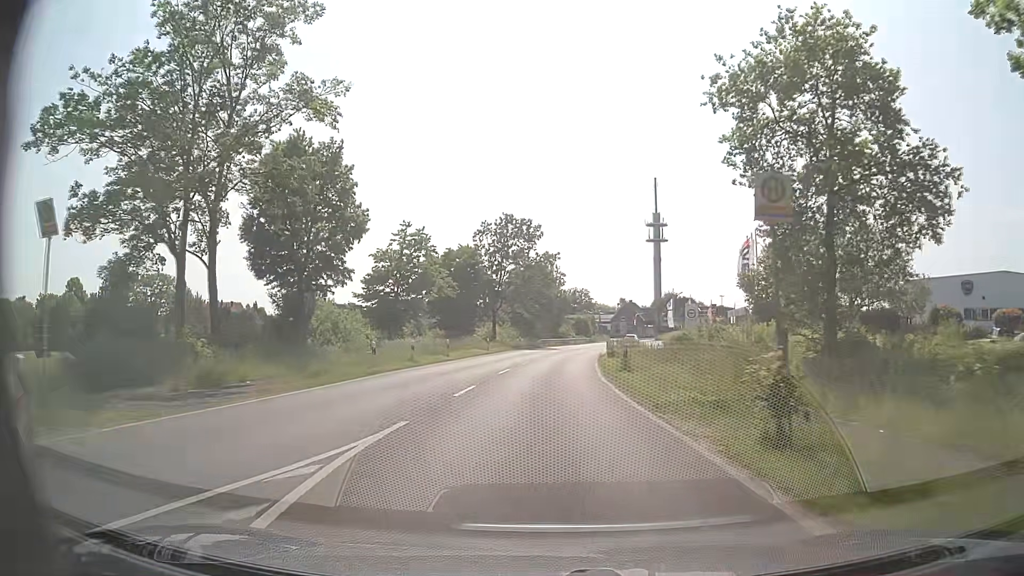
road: secondary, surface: asphalt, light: Day
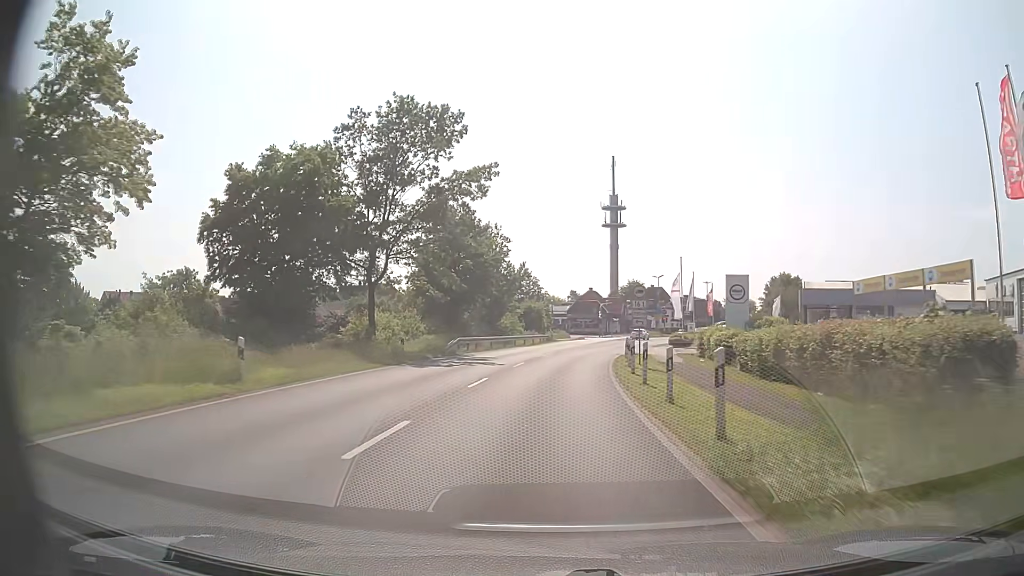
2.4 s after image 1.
(+1.0, +35.2) m; +5°
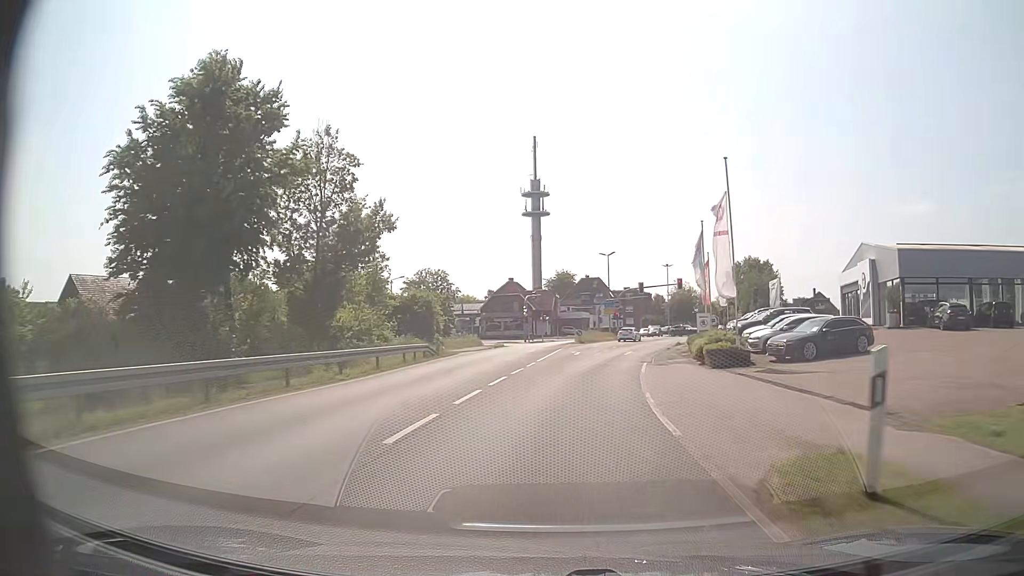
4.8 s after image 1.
(+1.7, +34.7) m; +7°
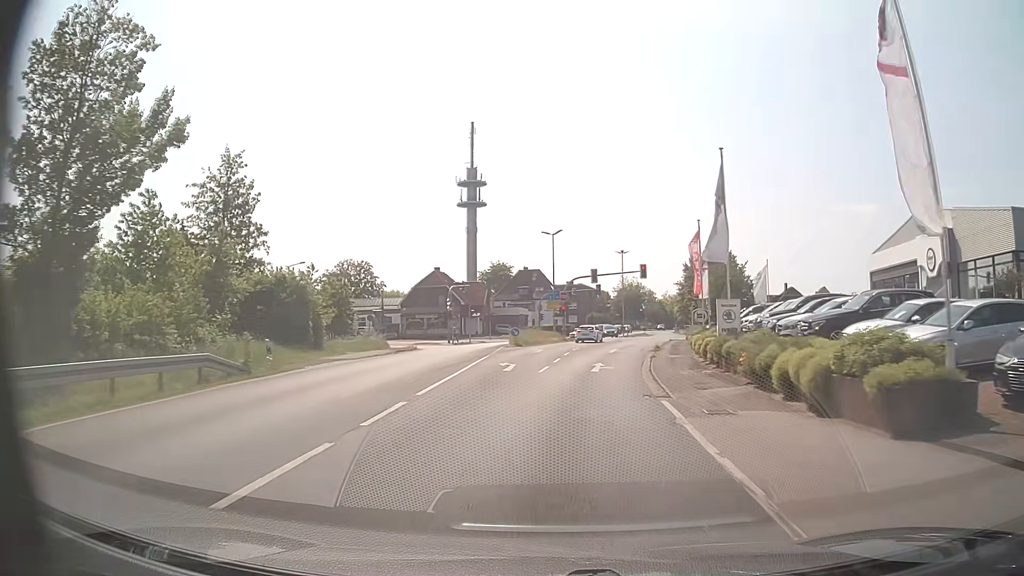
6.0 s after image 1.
(+0.6, +16.7) m; +4°
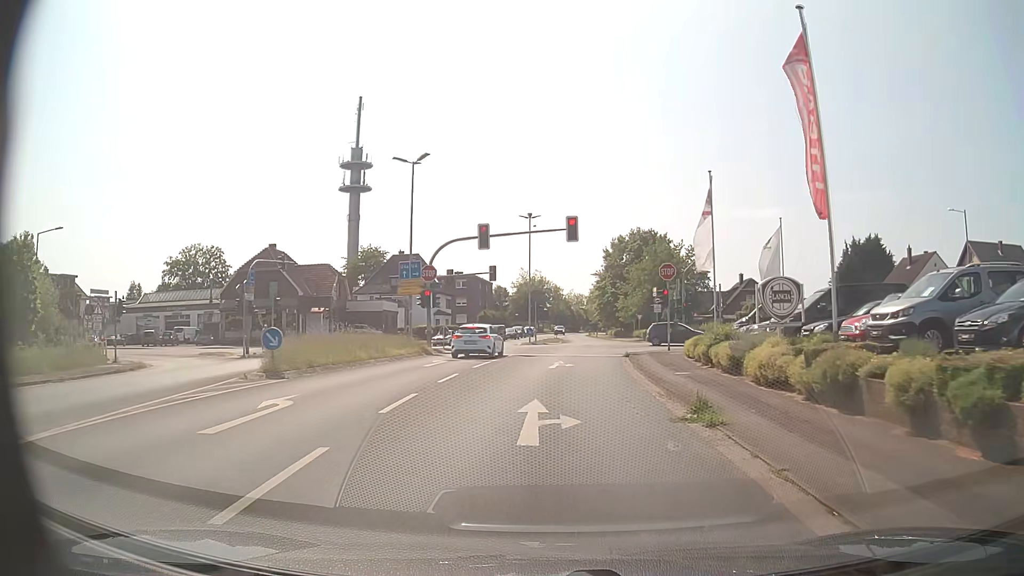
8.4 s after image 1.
(+2.3, +28.2) m; +9°
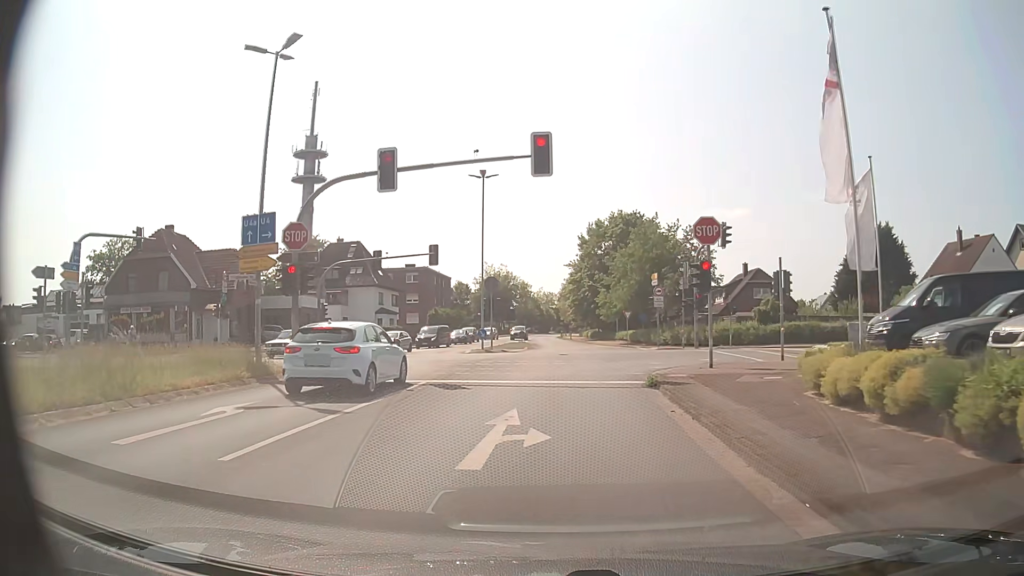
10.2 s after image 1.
(+0.5, +15.3) m; +2°
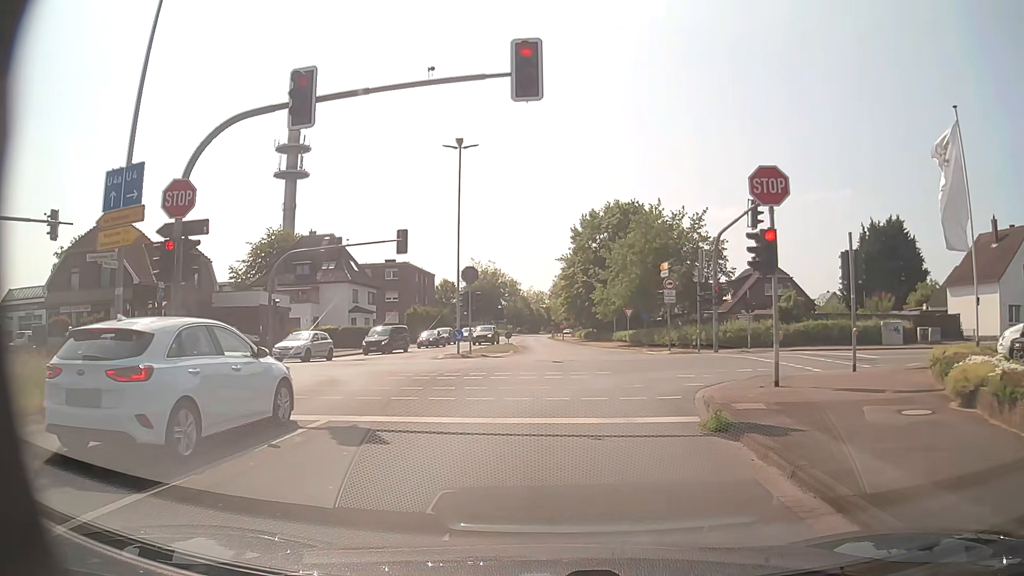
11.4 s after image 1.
(+0.1, +6.6) m; +1°
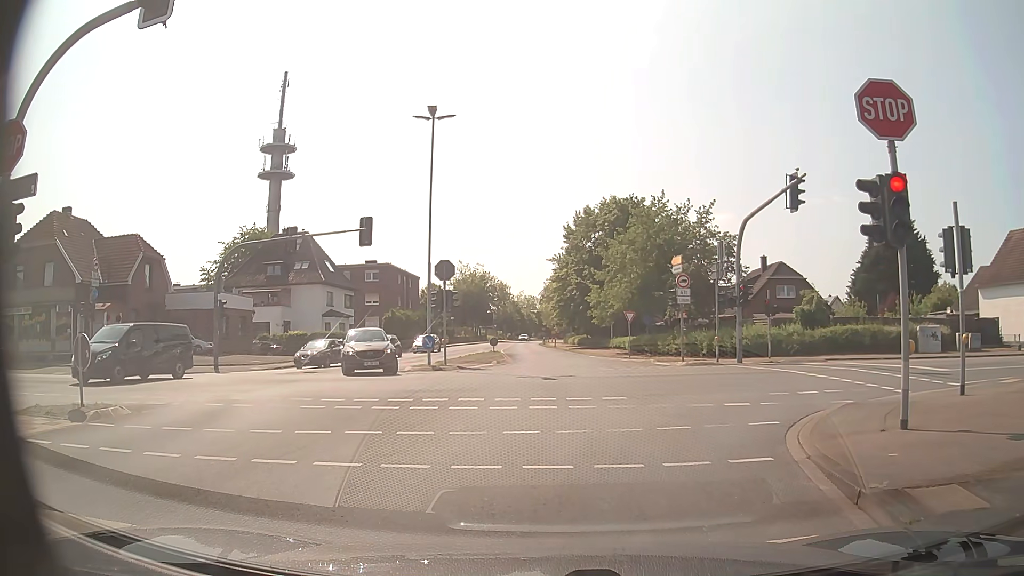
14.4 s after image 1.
(+0.1, +5.4) m; +2°
(0, +10) (-1, +20) (-1, +30) (-2, +40) (-2, +50) (-3, +60) (-4, +70) (-5, +80) (-6, +90) (-6, +100) m
